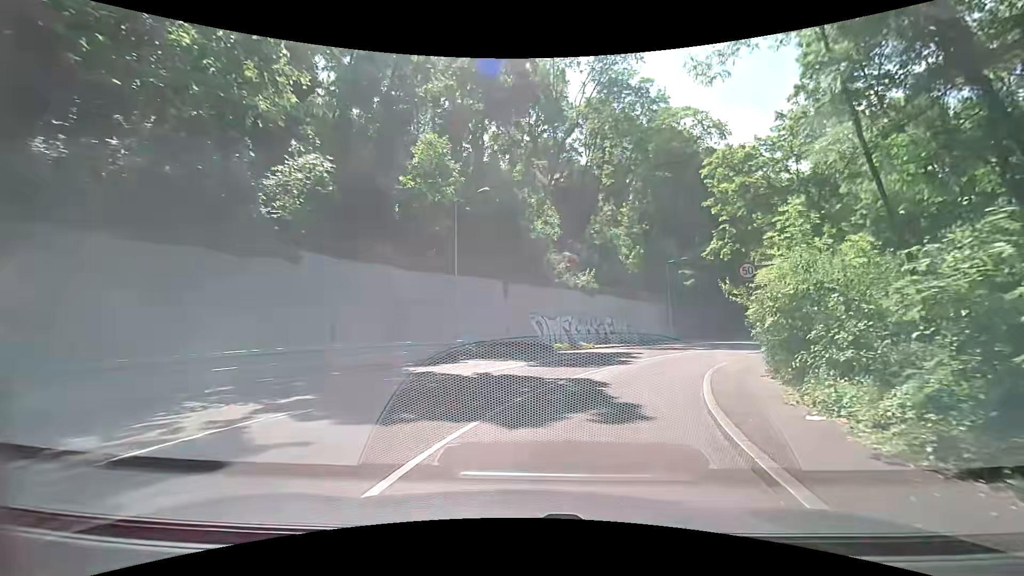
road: secondary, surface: asphalt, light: Day
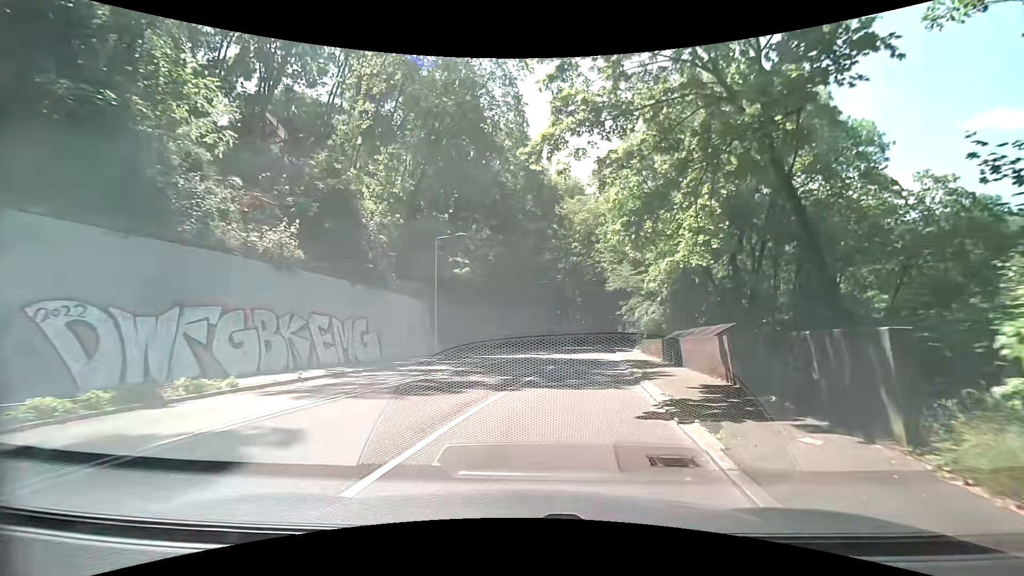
(+4.6, +18.7) m; +27°
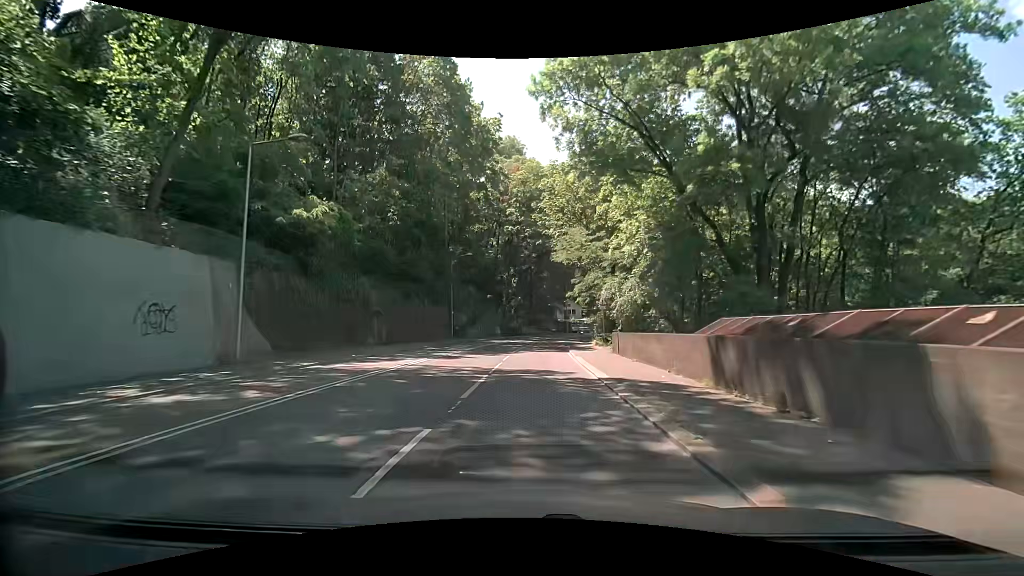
(+1.6, +16.0) m; +7°
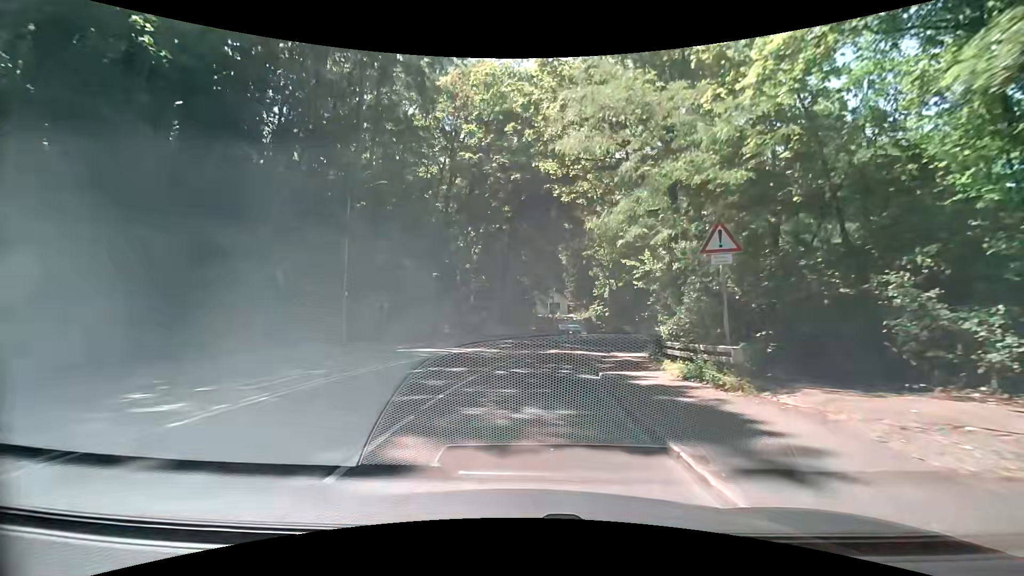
(+1.1, +23.6) m; +4°
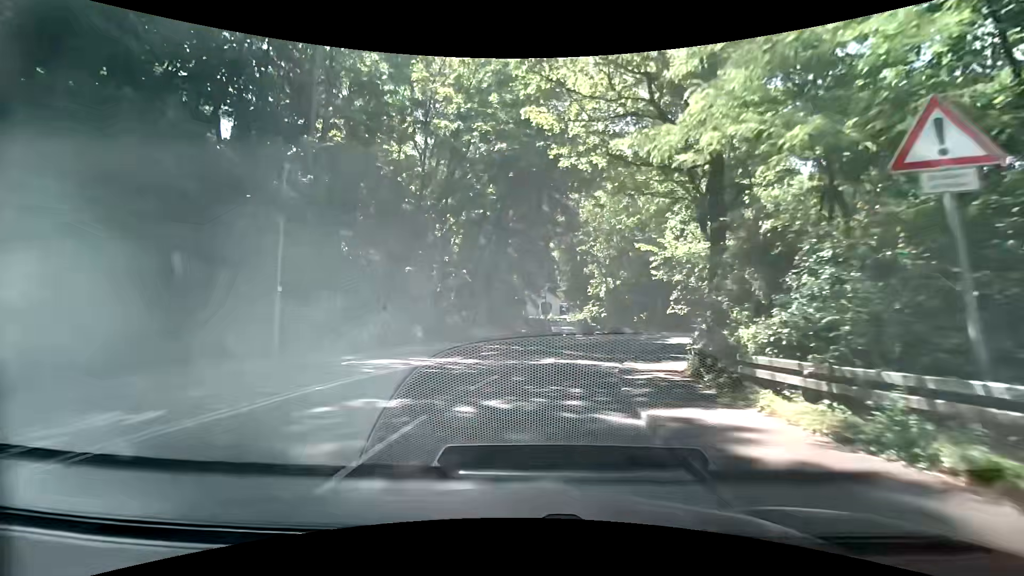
(0.0, +5.7) m; +1°
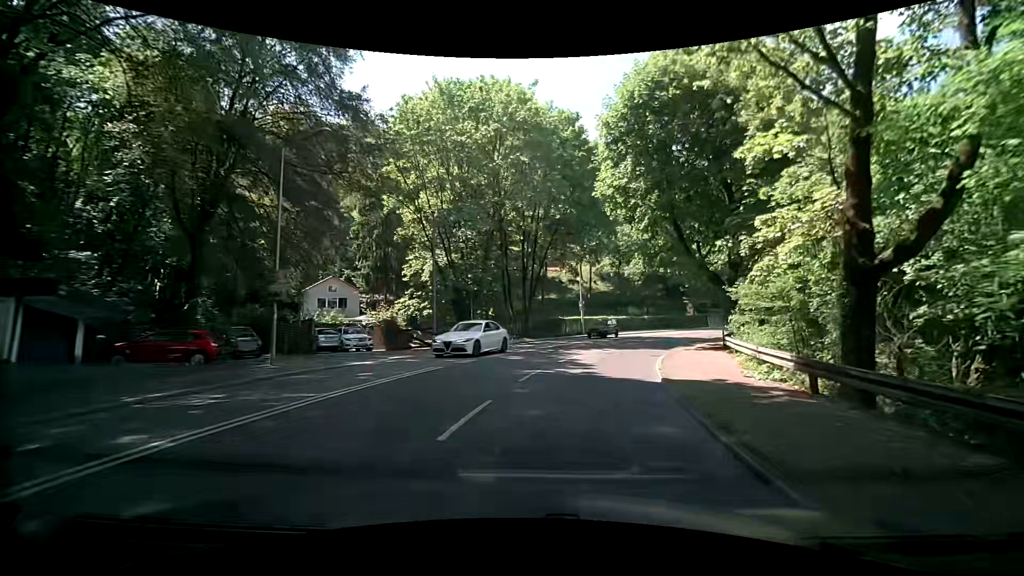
(+3.4, +27.9) m; +19°
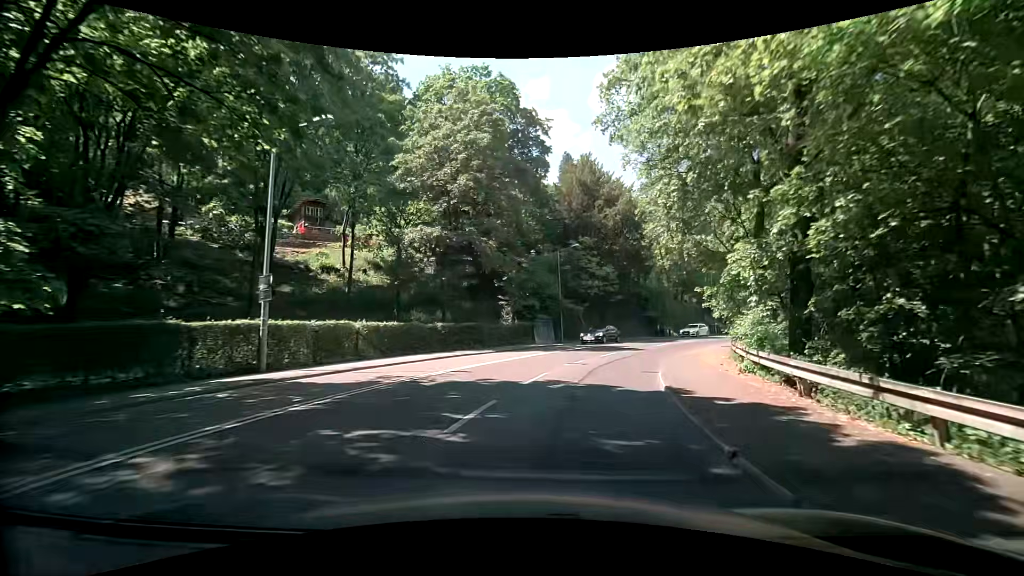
(+5.7, +28.2) m; +23°
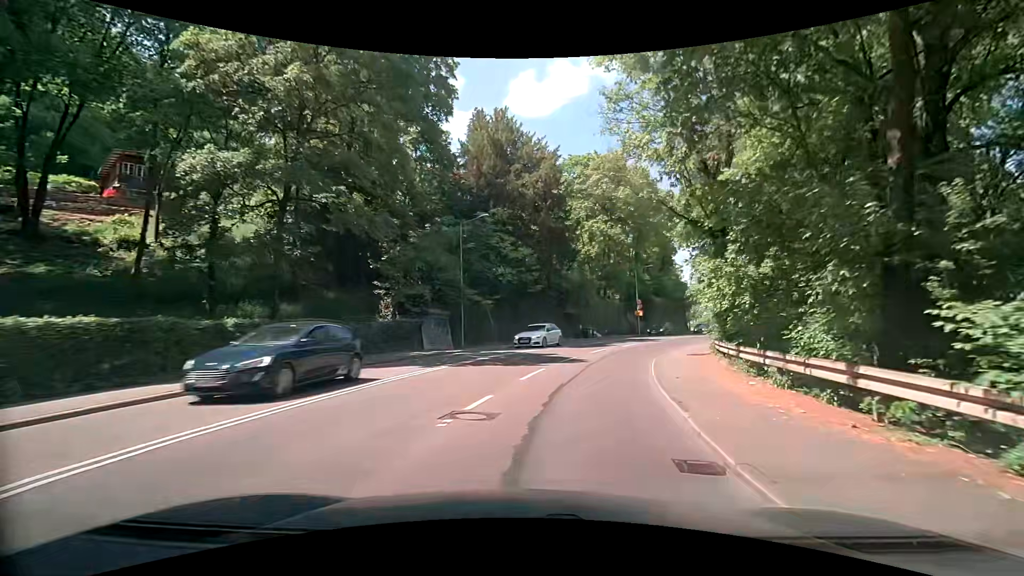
(+1.1, +11.6) m; +11°
(+1, +10) (+3, +20) (+6, +29) (+11, +38) (+16, +47) (+21, +55) (+27, +63) (+32, +72) (+36, +81) (+40, +90) m
